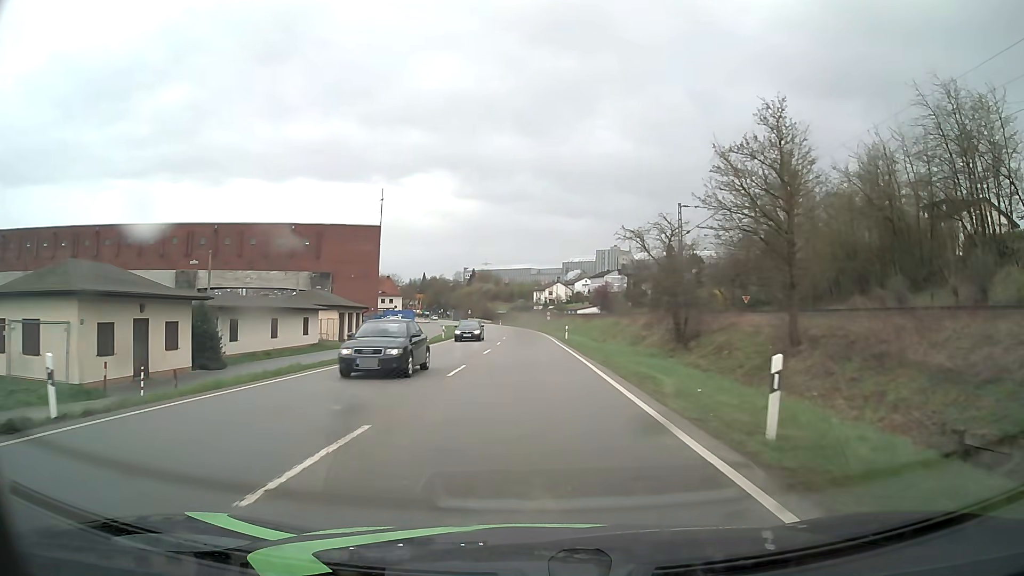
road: primary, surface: asphalt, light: Day
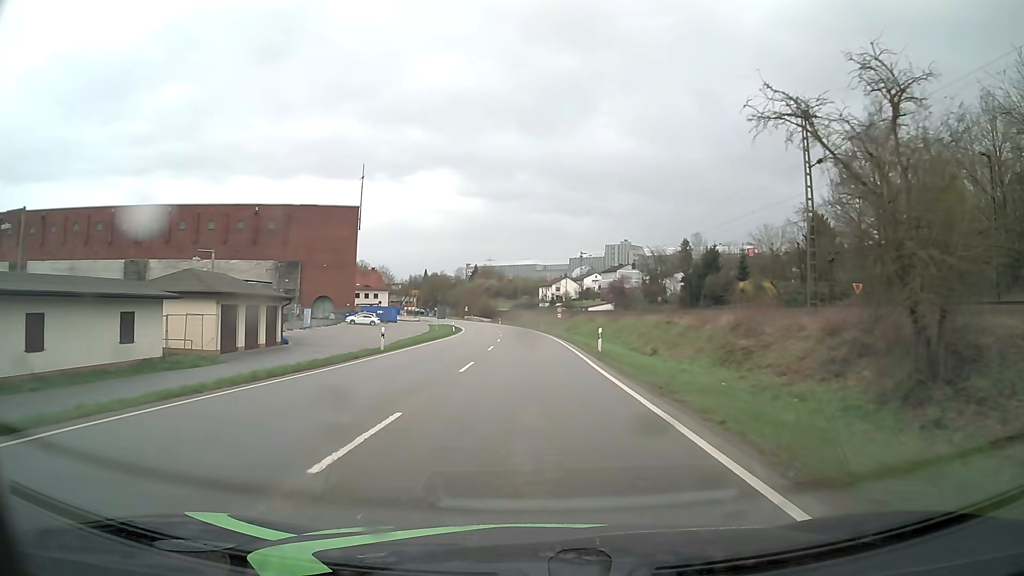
(-0.1, +23.0) m; -1°
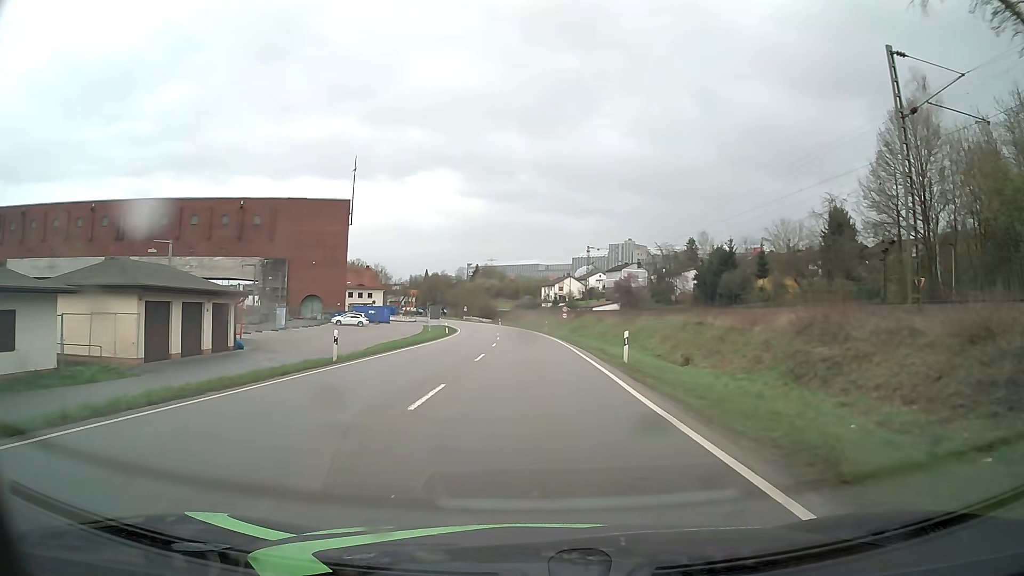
(0.0, +7.6) m; 0°
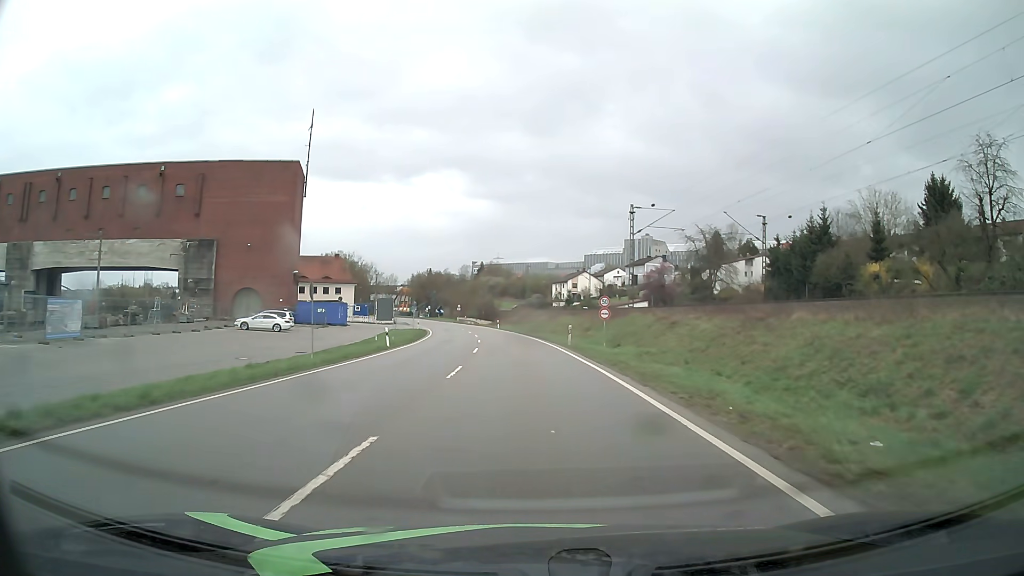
(-0.2, +30.5) m; -1°
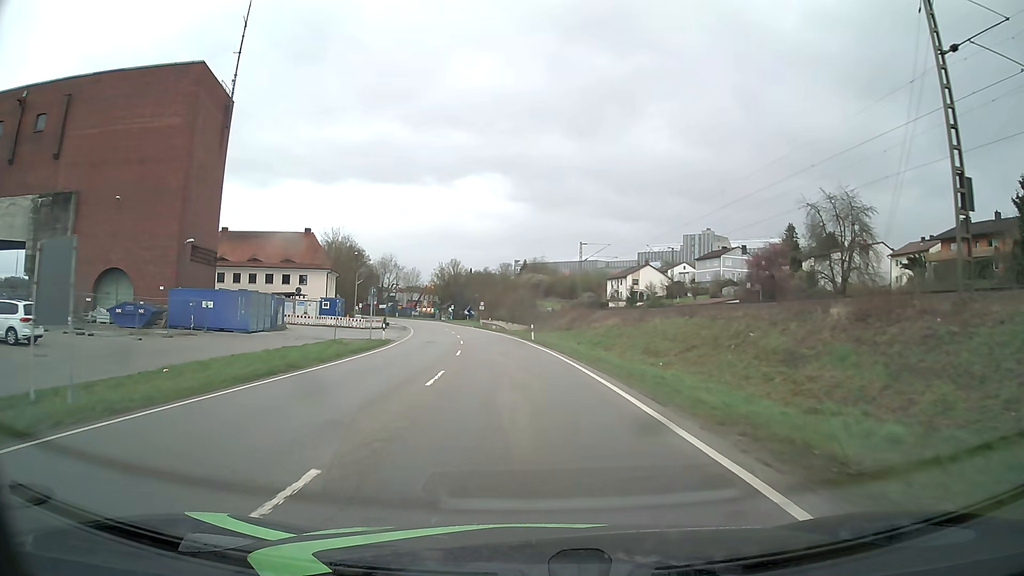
(-1.1, +37.9) m; -4°
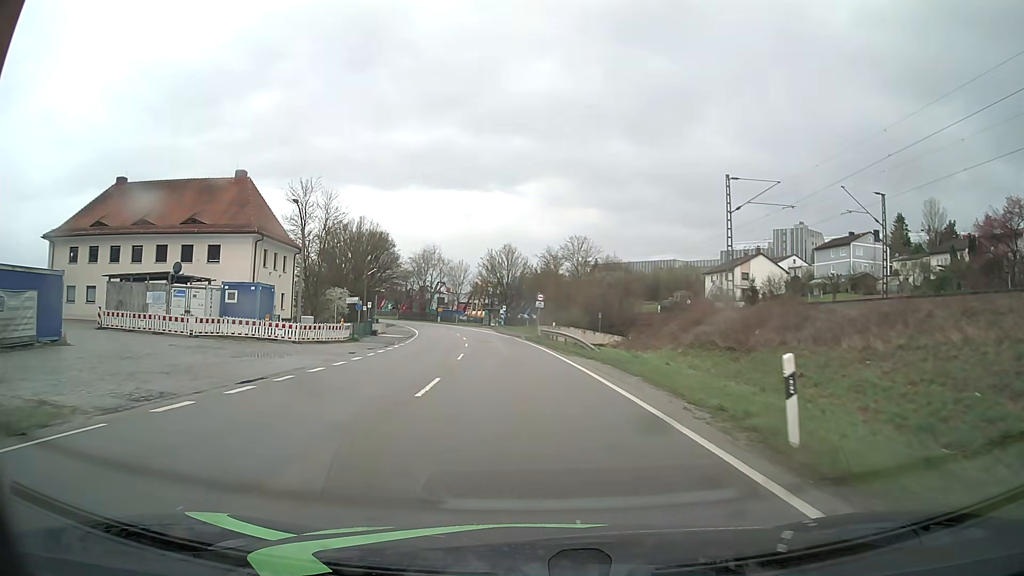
(-1.9, +38.0) m; -6°
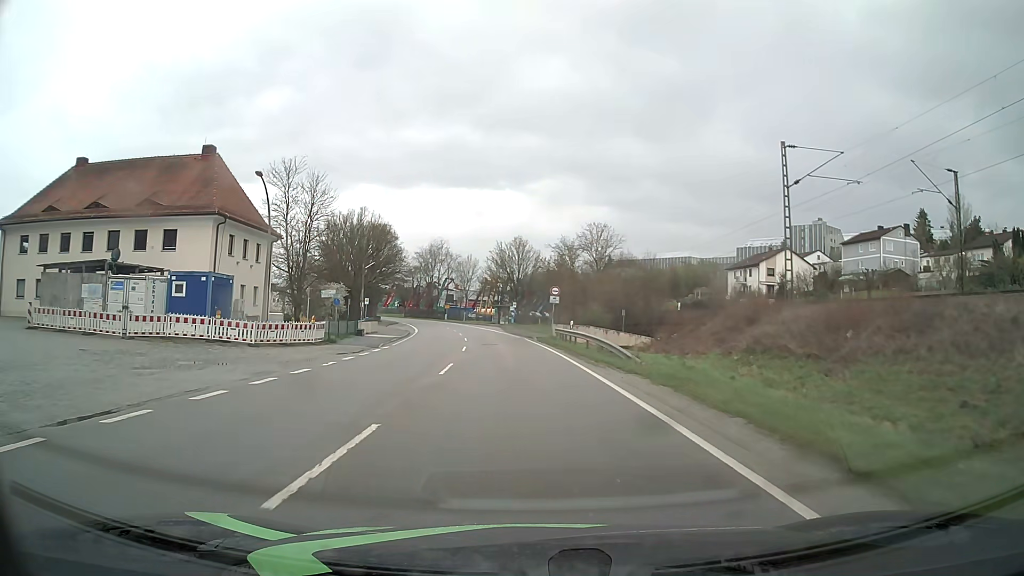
(-0.1, +7.6) m; -1°
